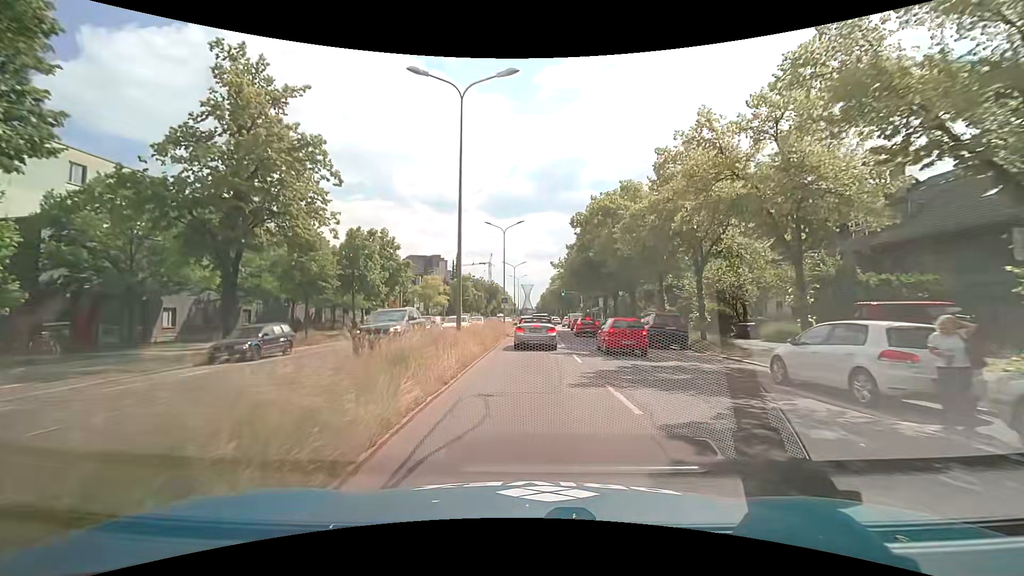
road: primary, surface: asphalt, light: Day
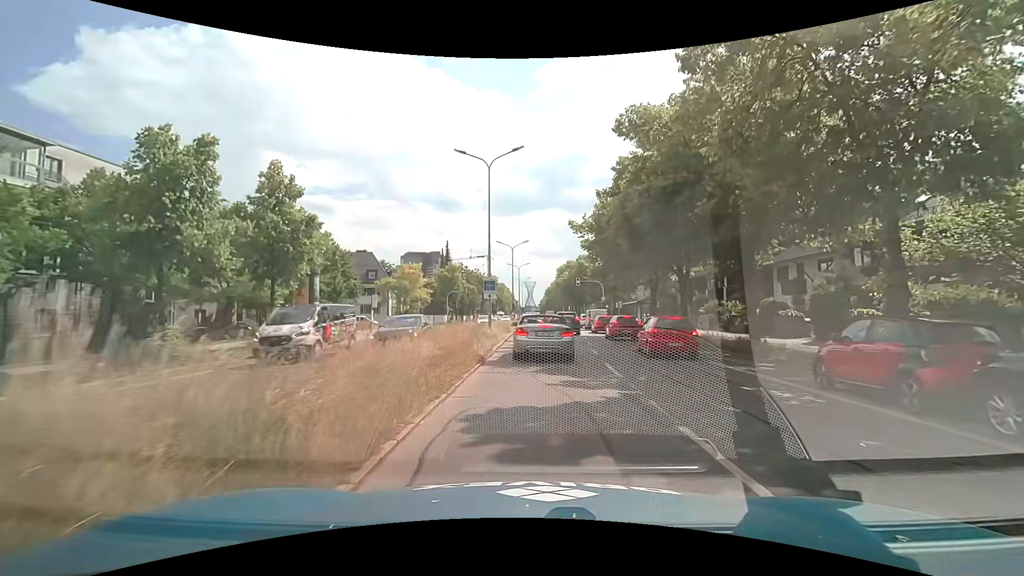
(-0.4, +20.3) m; 0°
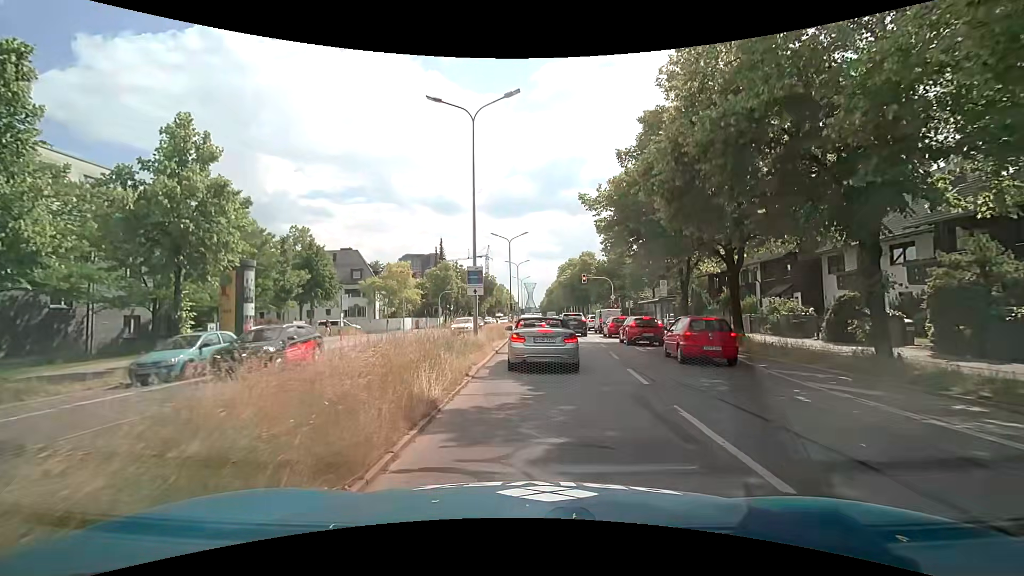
(-0.1, +6.9) m; -1°
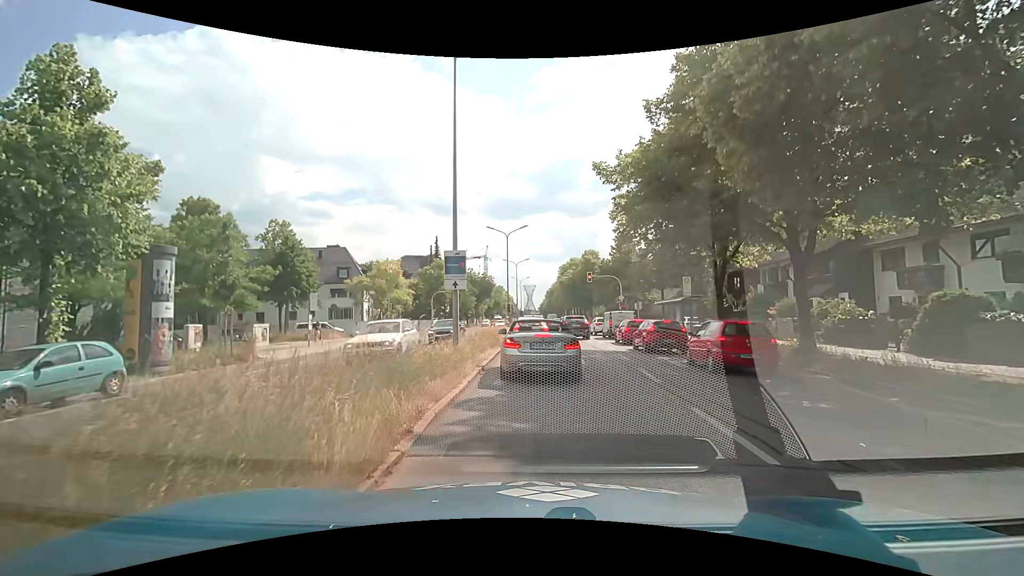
(0.0, +5.1) m; 0°
(0, +10) (0, +20) (0, +30) (0, +40) (0, +50) (-5, +58) (-14, +61) (-24, +59) (-34, +57) (-43, +54) m
